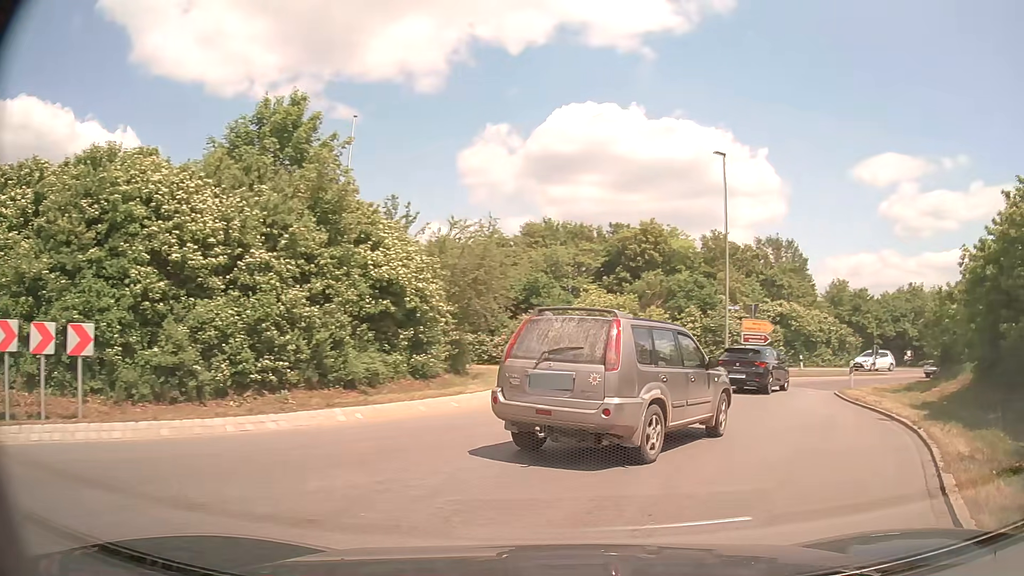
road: trunk_link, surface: asphalt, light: Day
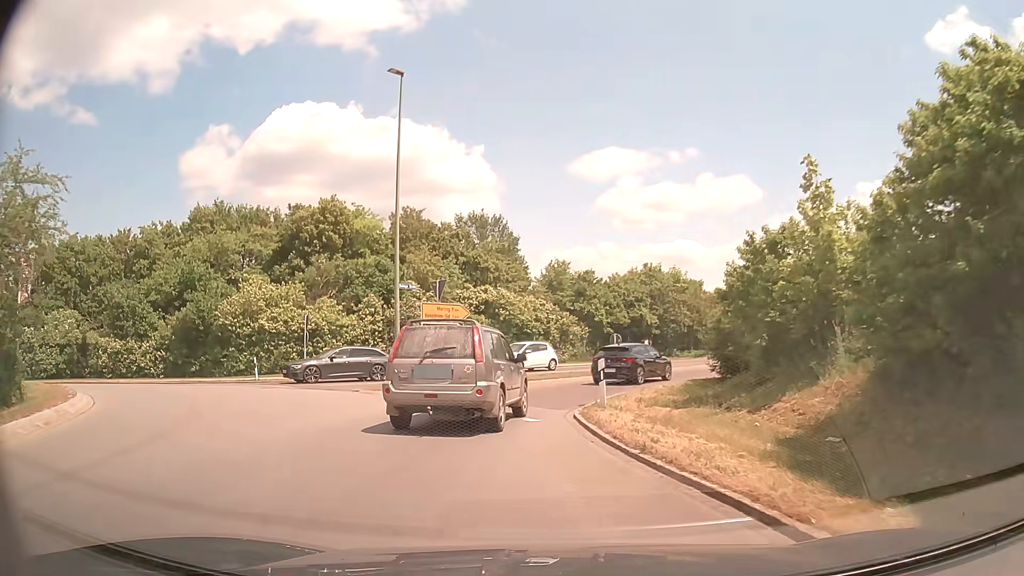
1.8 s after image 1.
(+3.5, +10.1) m; +27°
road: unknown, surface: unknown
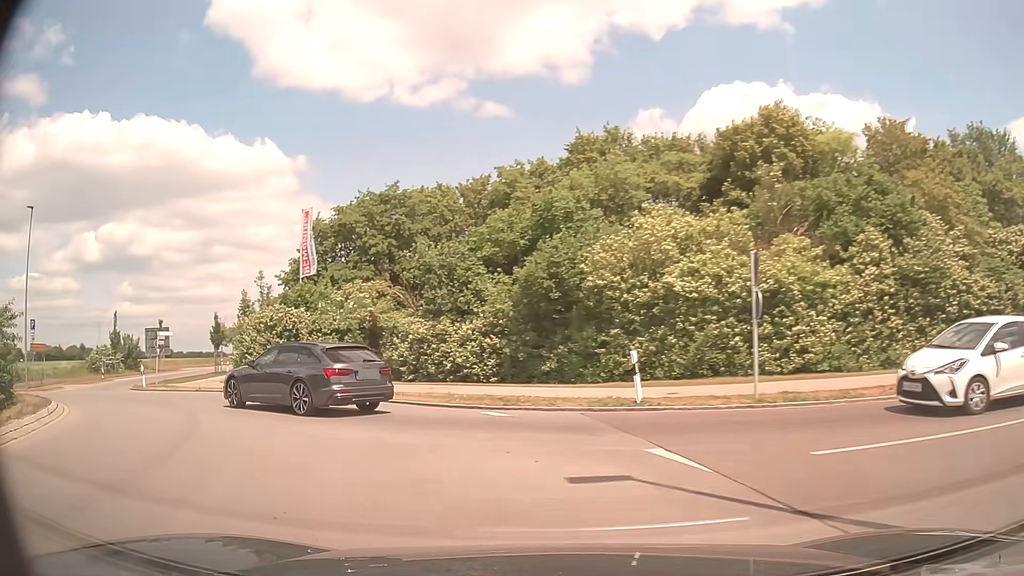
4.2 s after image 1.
(-5.0, +17.6) m; -38°
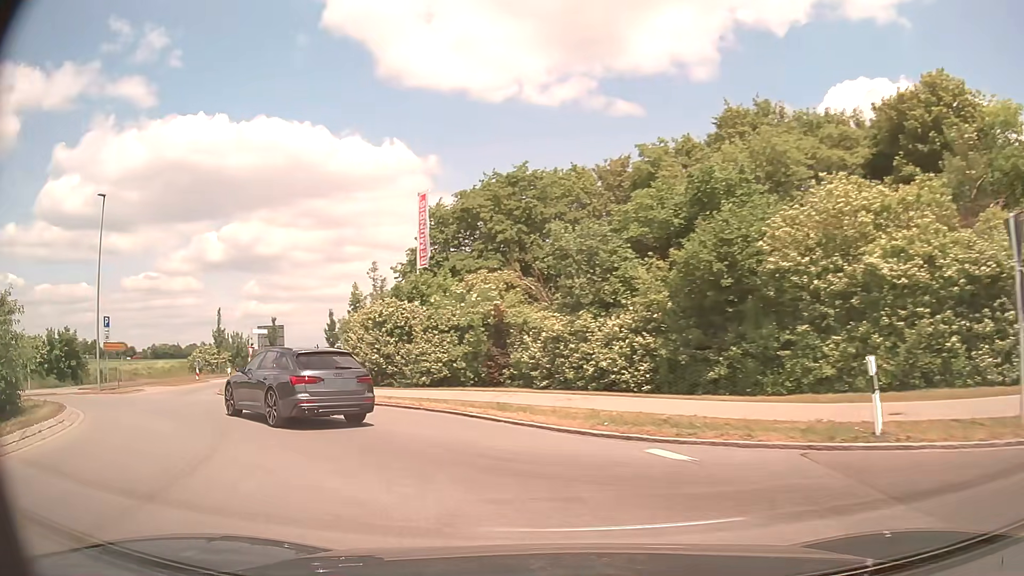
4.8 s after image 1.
(-0.5, +4.7) m; -12°
(-2, +10) (-8, +18) (-14, +25) (-19, +34) (-22, +44) (-23, +53) (-24, +63) (-25, +73) (-25, +83) (-26, +93) m
